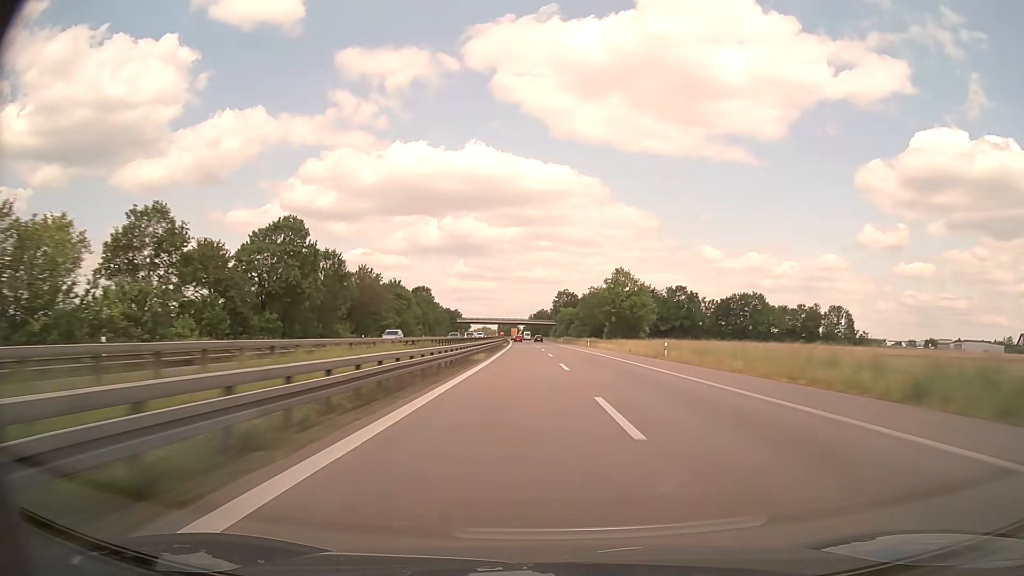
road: trunk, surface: asphalt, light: Day
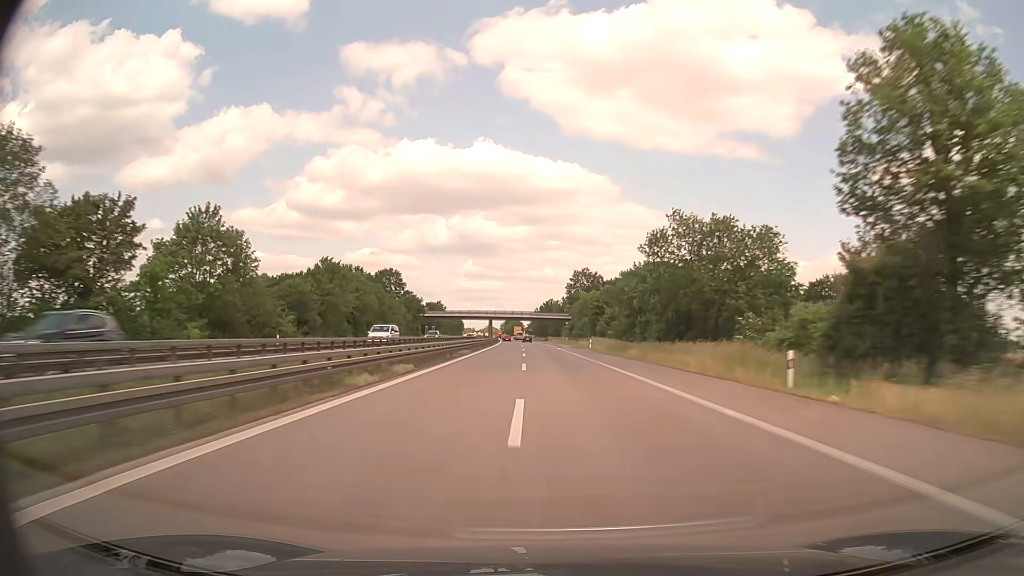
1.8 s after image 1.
(-0.2, +72.3) m; -1°
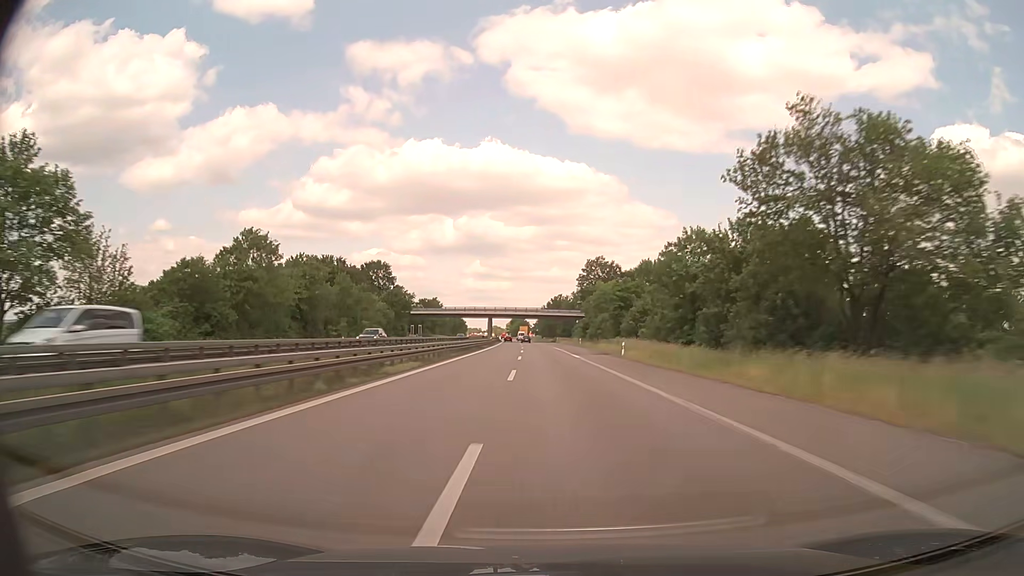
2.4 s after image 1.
(-0.1, +23.7) m; -1°
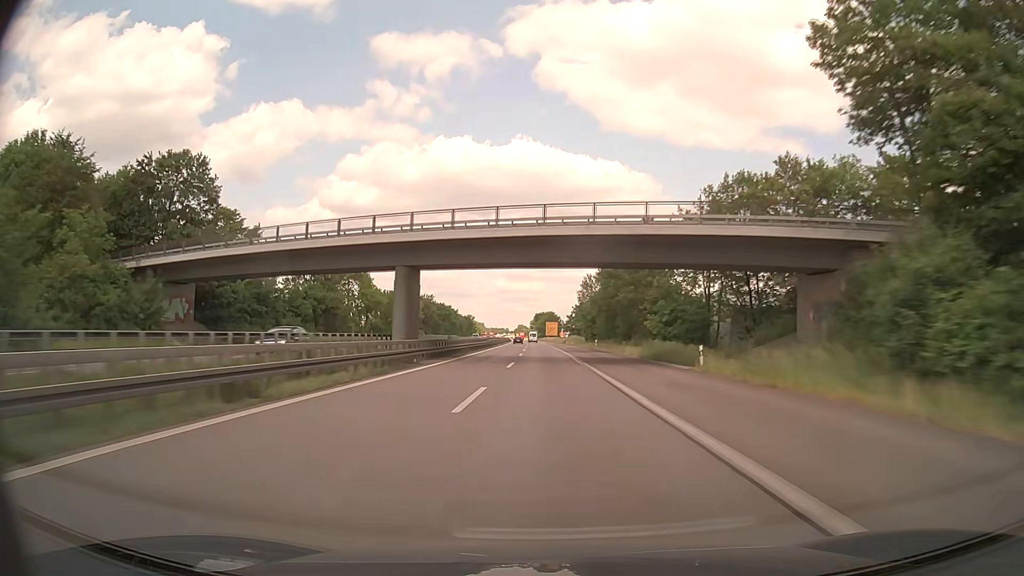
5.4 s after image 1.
(-3.0, +116.0) m; -3°
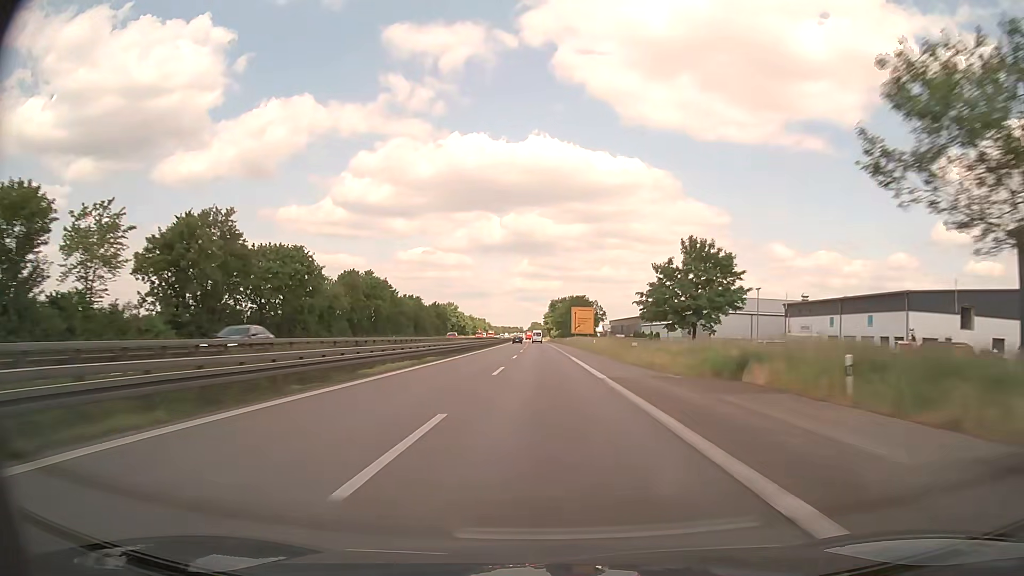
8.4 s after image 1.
(-1.6, +114.1) m; -1°
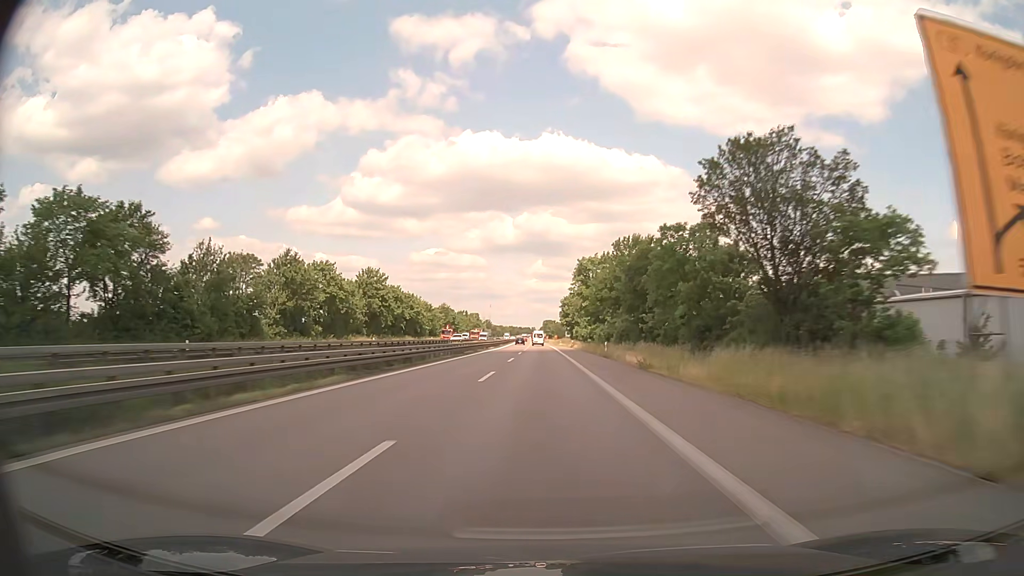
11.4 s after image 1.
(-1.2, +110.5) m; -1°
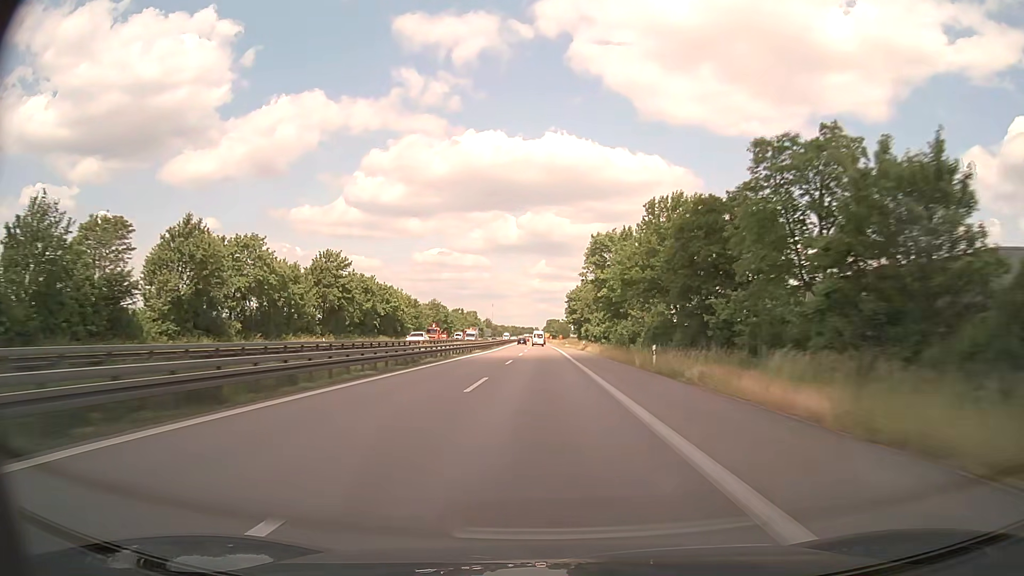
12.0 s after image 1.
(-0.1, +21.9) m; 0°
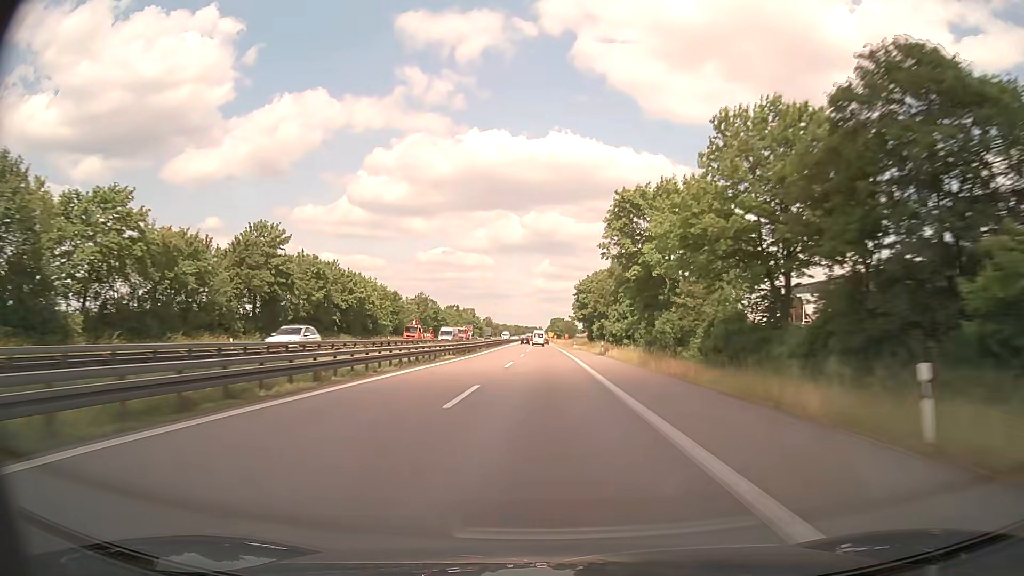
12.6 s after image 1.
(0.0, +21.9) m; 0°
(0, +10) (0, +20) (0, +30) (0, +40) (0, +50) (0, +60) (0, +70) (0, +80) (0, +90) (0, +100) m
